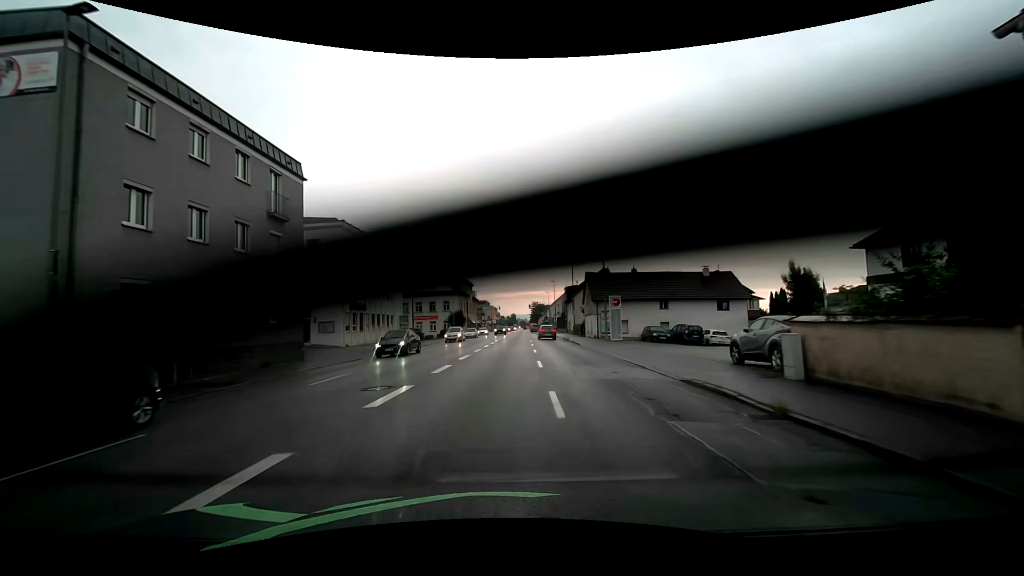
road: tertiary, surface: asphalt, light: Day
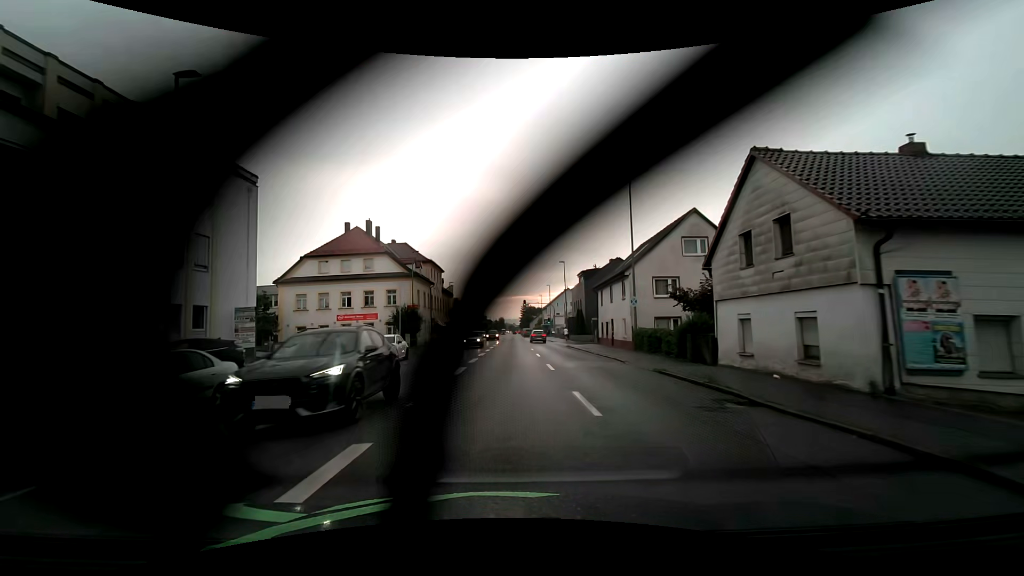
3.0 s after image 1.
(+0.7, +35.6) m; +2°
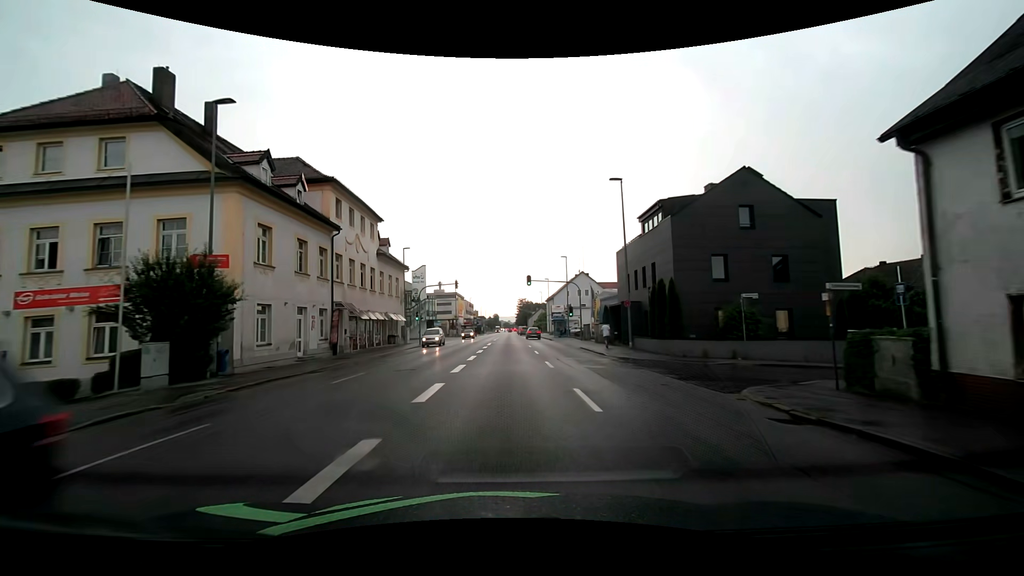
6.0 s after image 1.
(+0.3, +35.9) m; 0°
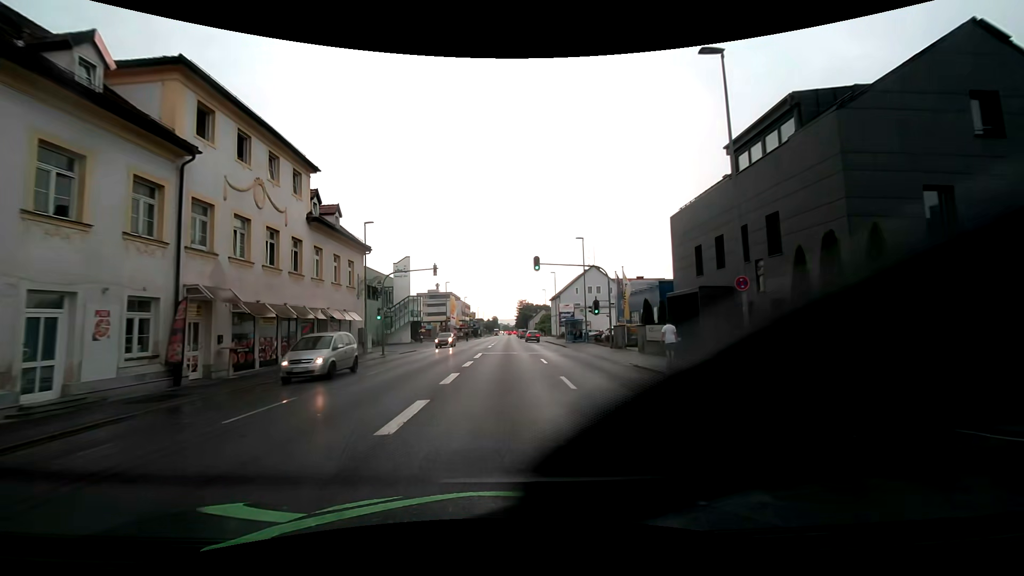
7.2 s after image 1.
(0.0, +14.5) m; 0°
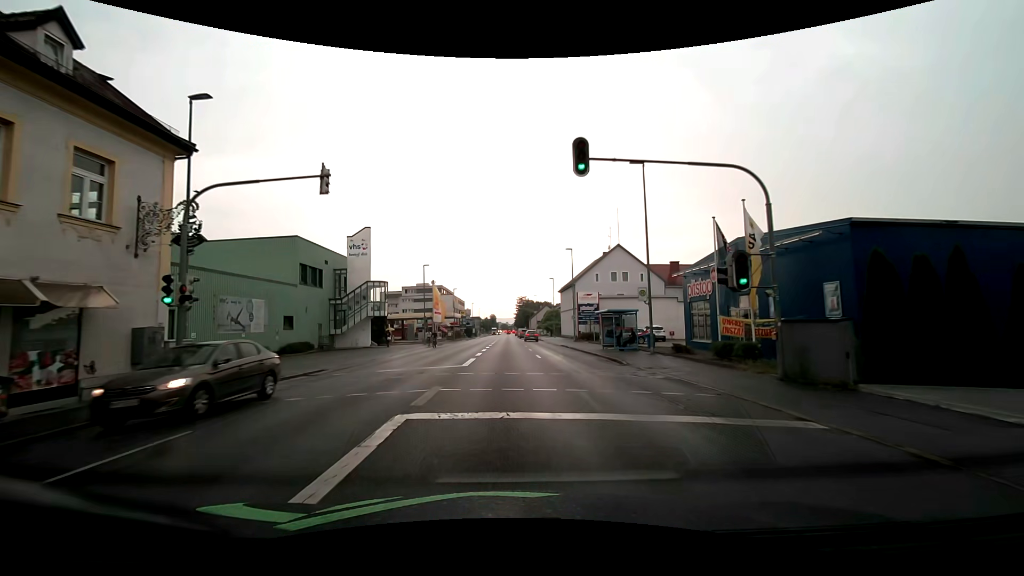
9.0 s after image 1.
(0.0, +21.9) m; -1°
